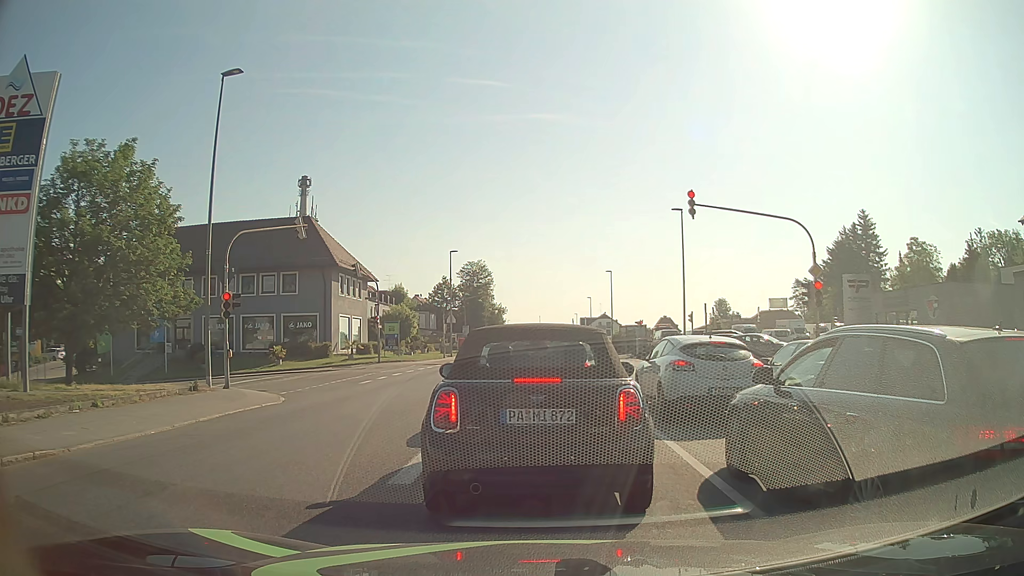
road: tertiary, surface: asphalt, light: Day
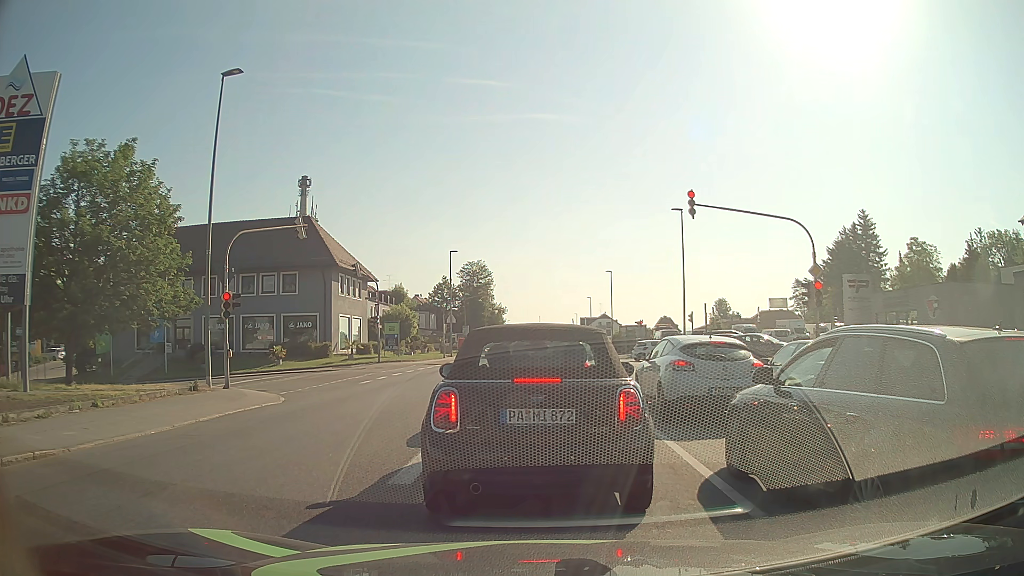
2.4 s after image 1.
(0.0, 0.0) m; 0°
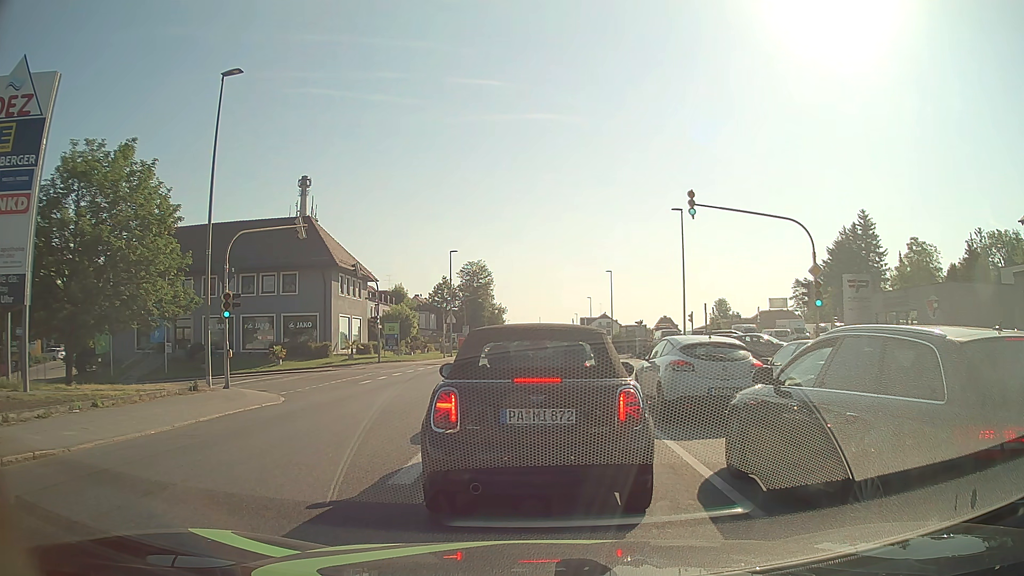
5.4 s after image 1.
(0.0, 0.0) m; 0°
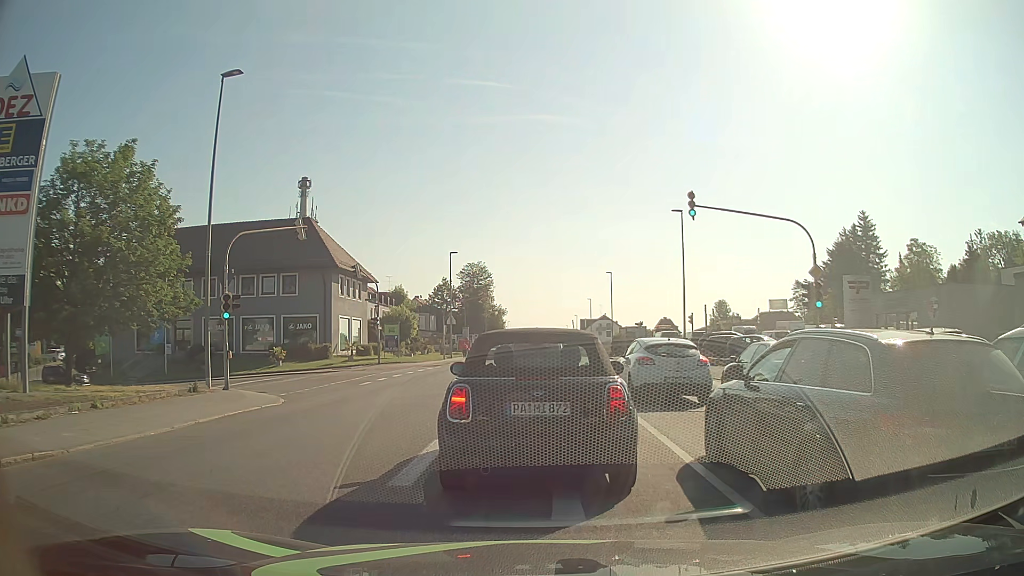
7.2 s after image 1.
(0.0, 0.0) m; 0°
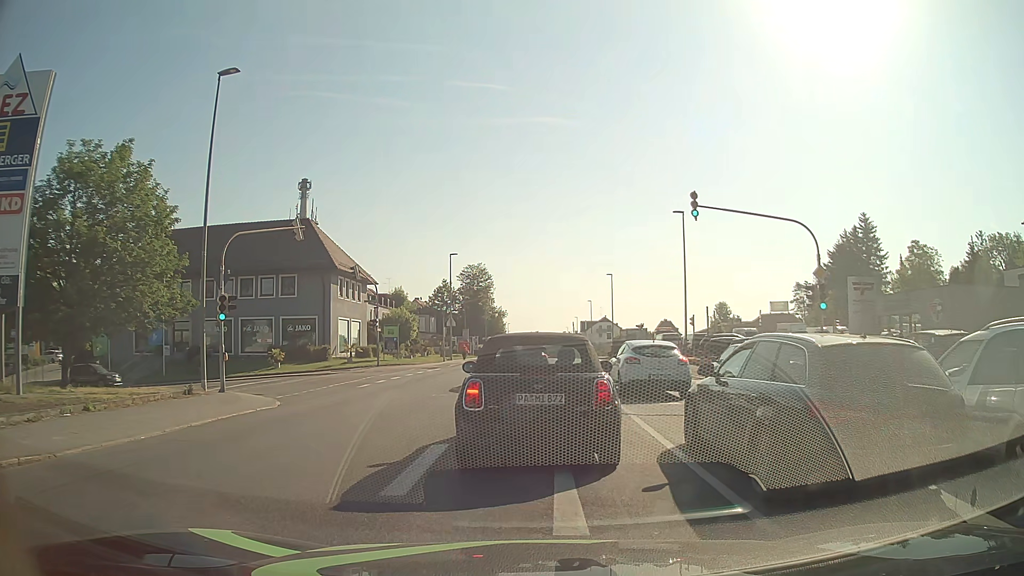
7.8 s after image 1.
(0.0, +0.4) m; 0°
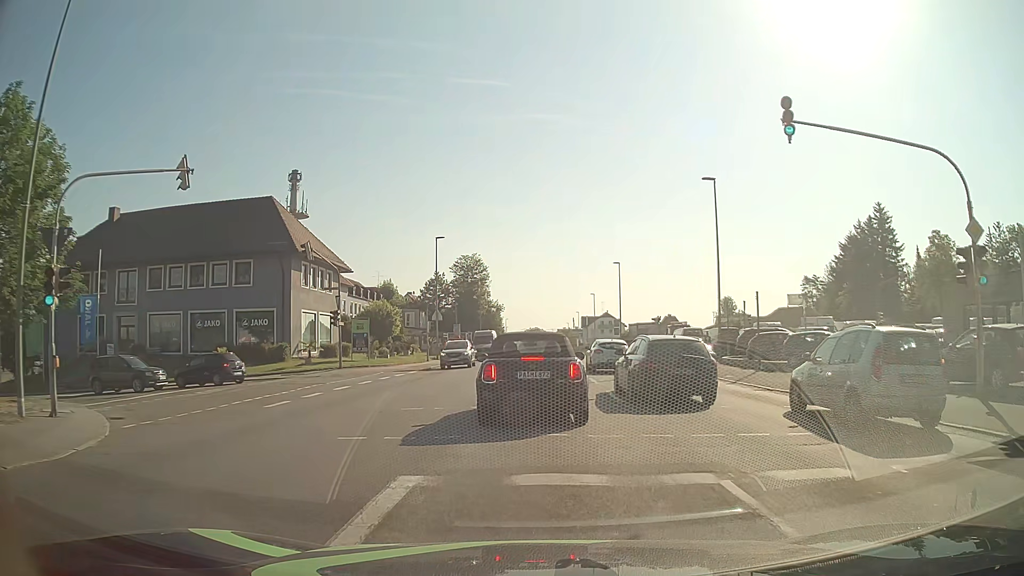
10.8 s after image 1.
(+0.3, +9.0) m; +2°
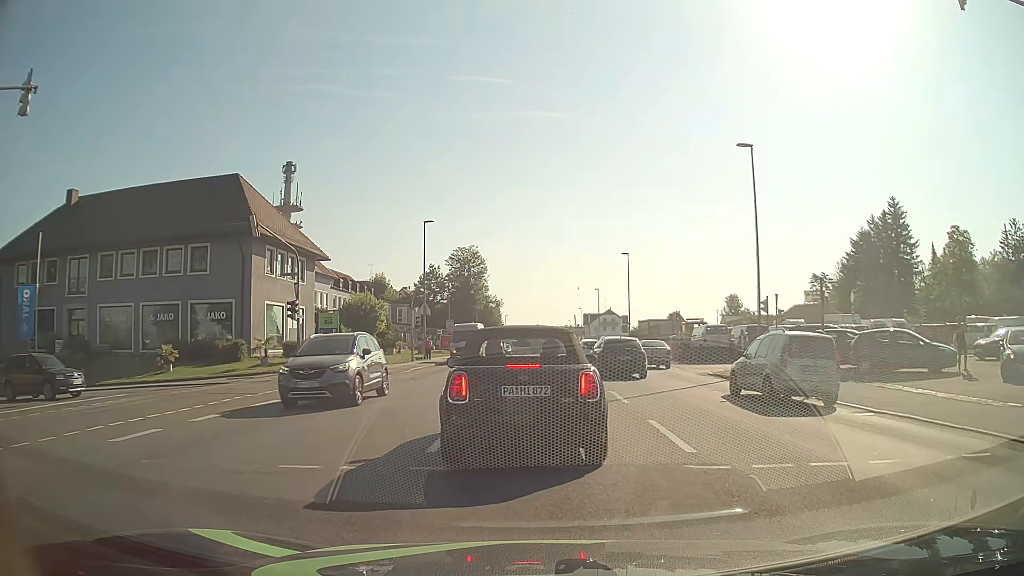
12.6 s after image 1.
(0.0, +6.4) m; 0°
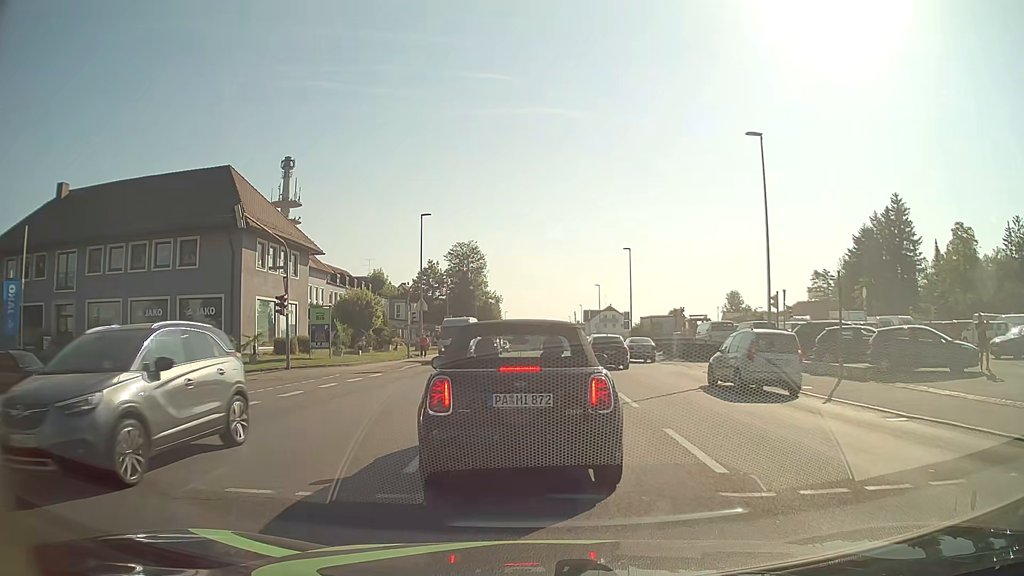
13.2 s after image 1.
(0.0, +1.3) m; +1°
